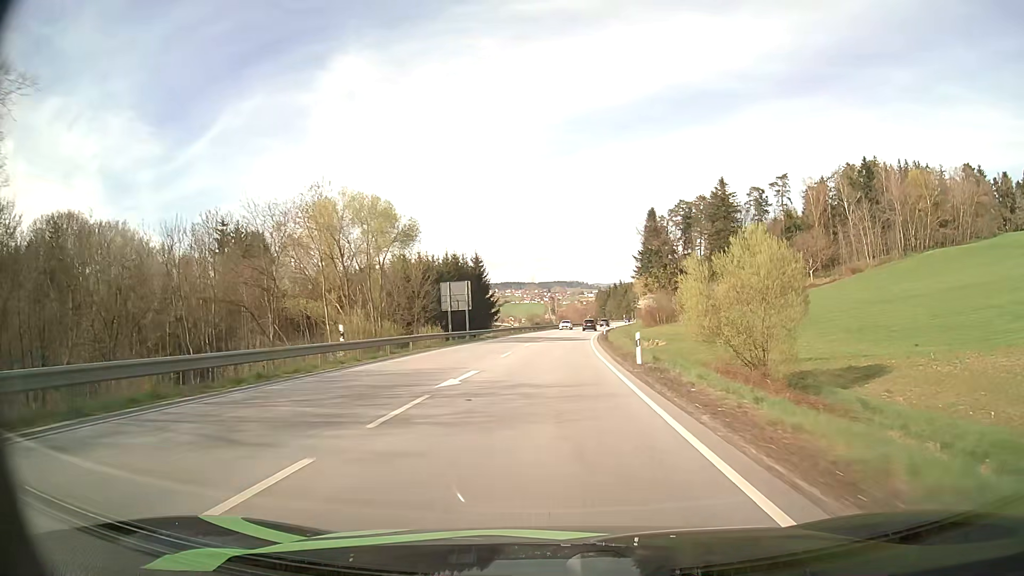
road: primary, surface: asphalt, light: Day
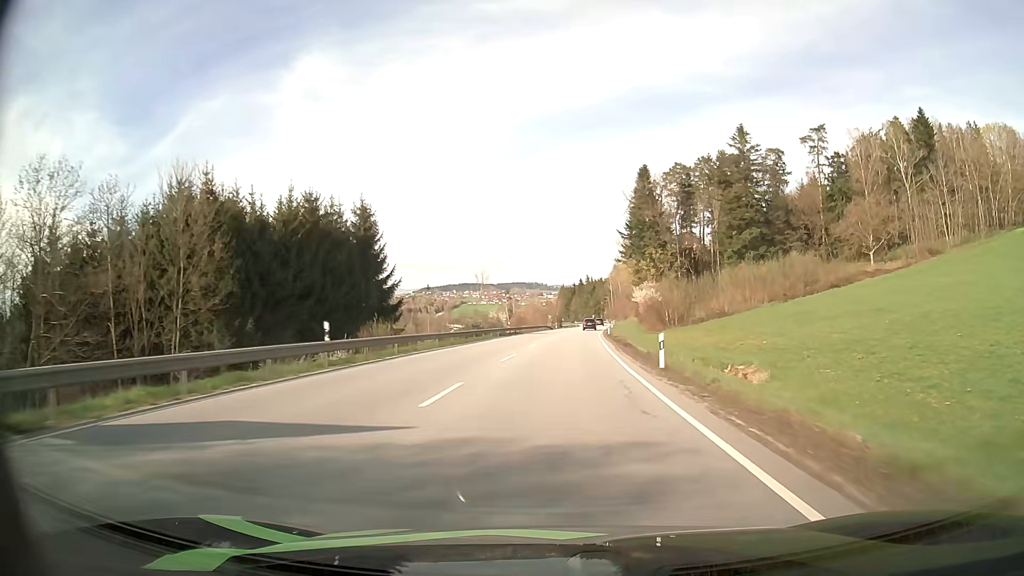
(+1.7, +52.6) m; +4°
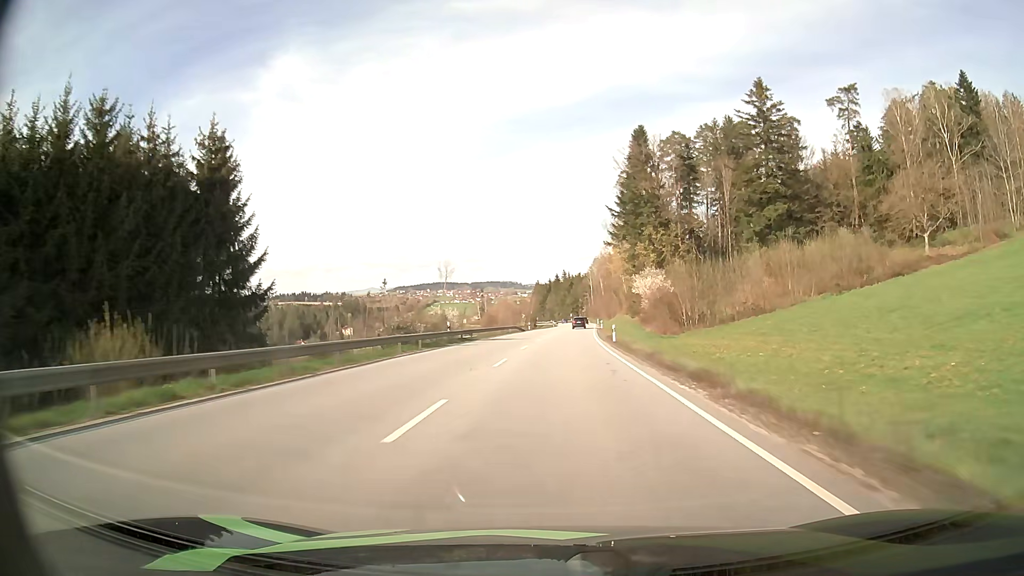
(+0.5, +27.0) m; +2°
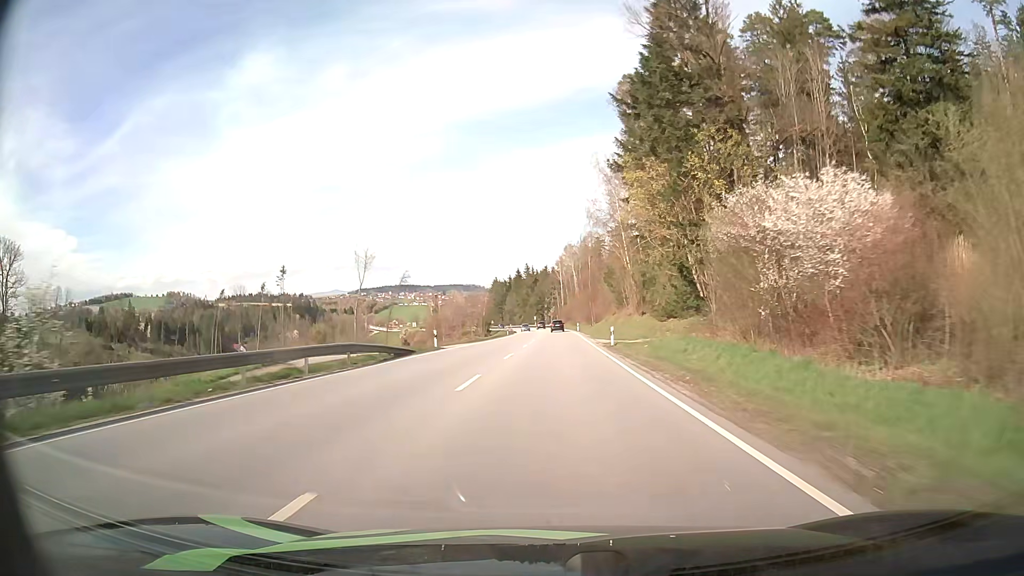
(+1.6, +54.1) m; +3°
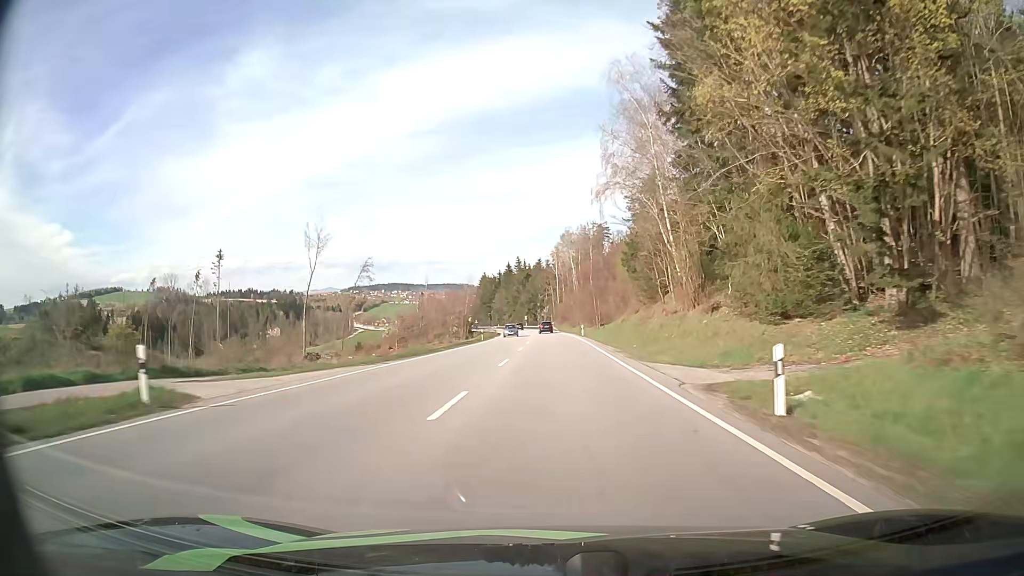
(+0.1, +28.0) m; 0°
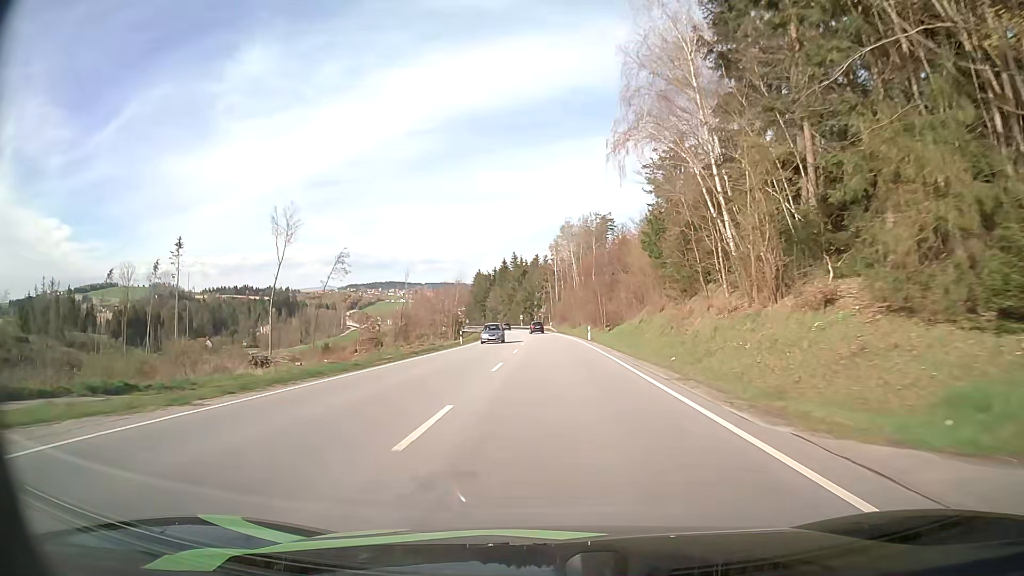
(0.0, +14.3) m; 0°
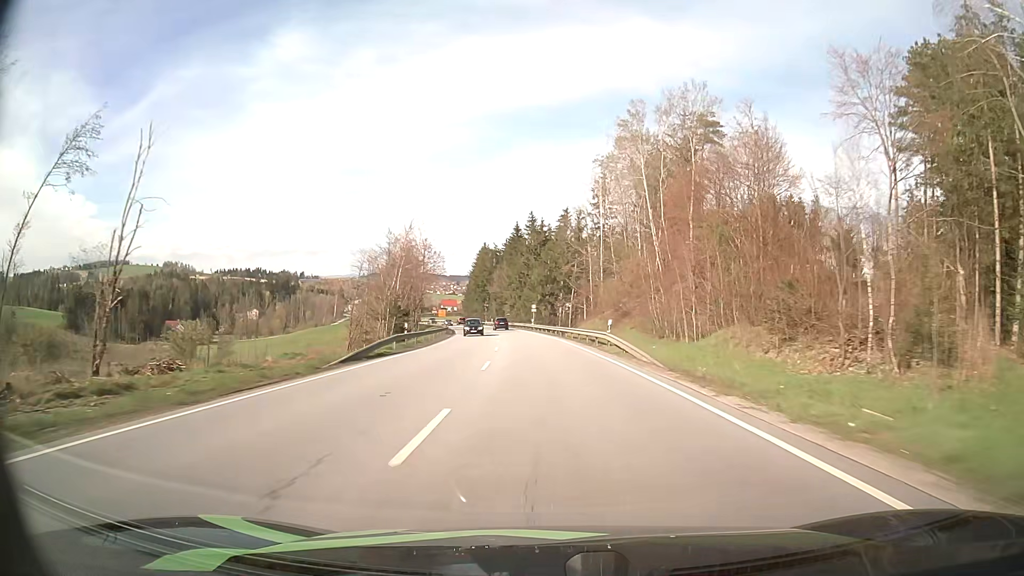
(-0.9, +73.1) m; -2°
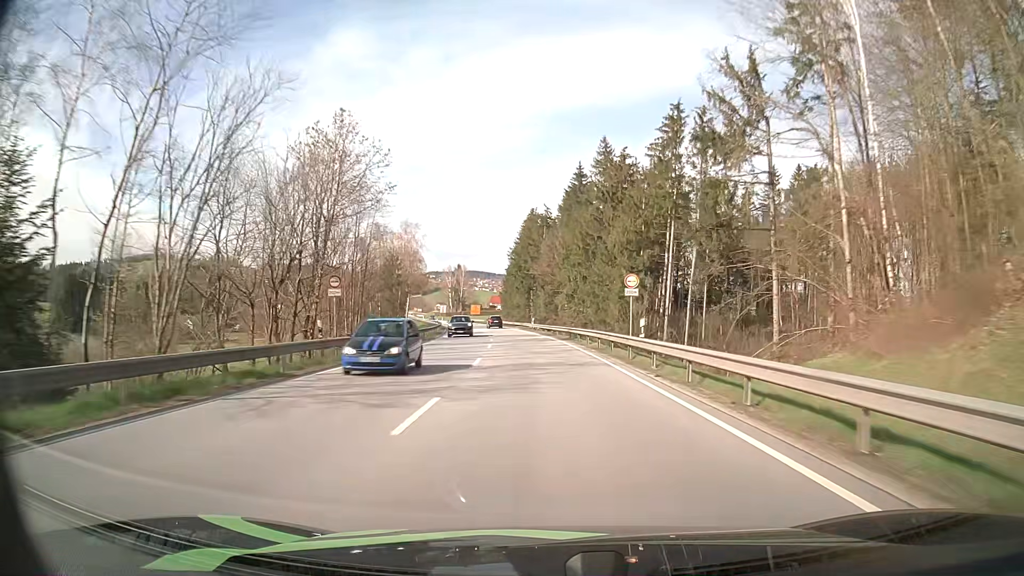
(-2.6, +58.8) m; -5°
(0, +10) (0, +20) (-1, +30) (-2, +40) (-2, +50) (-4, +60) (-5, +70) (-6, +80) (-8, +90) (-10, +99) m
